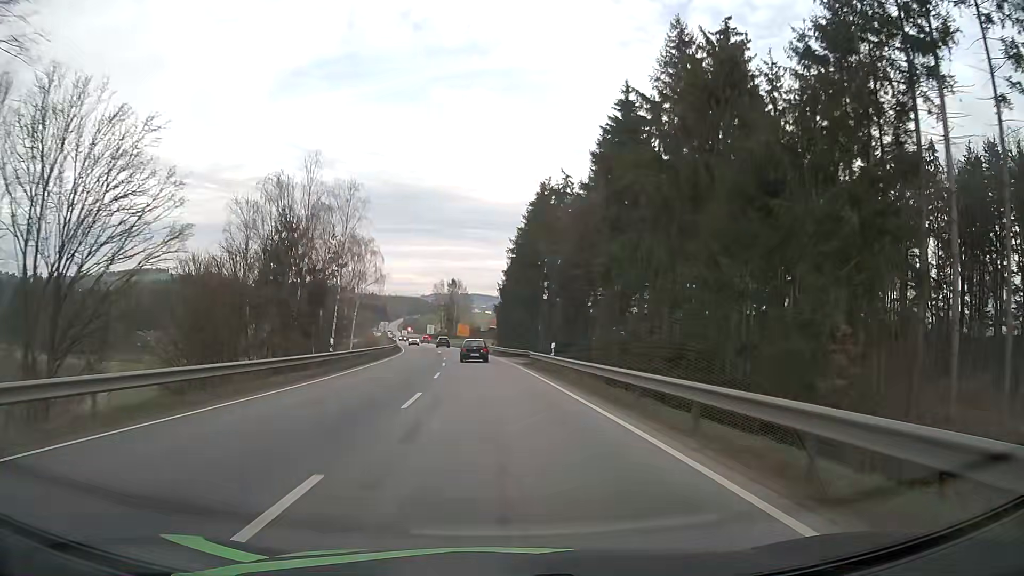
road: primary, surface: asphalt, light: Day
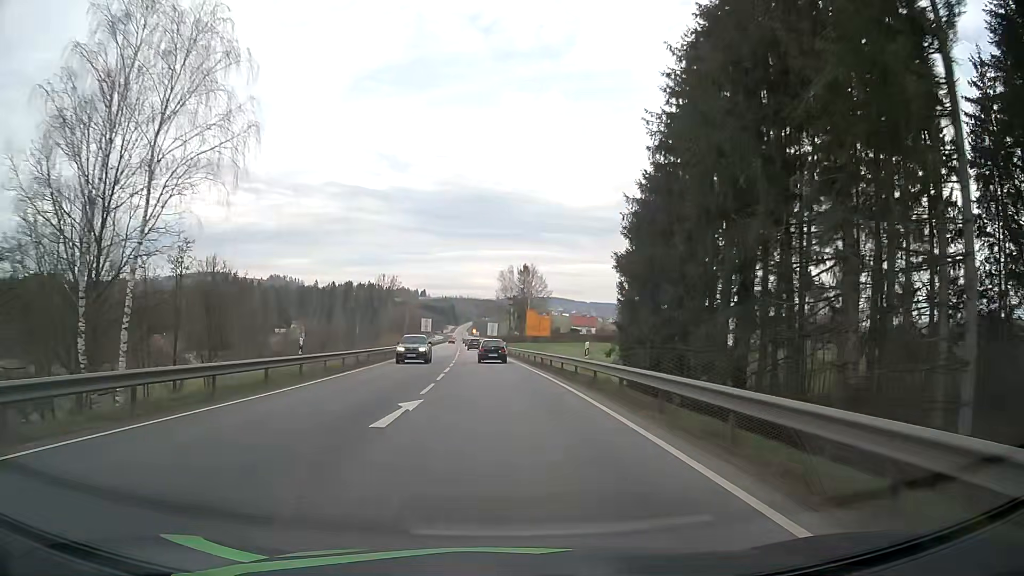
(-3.5, +59.5) m; -7°
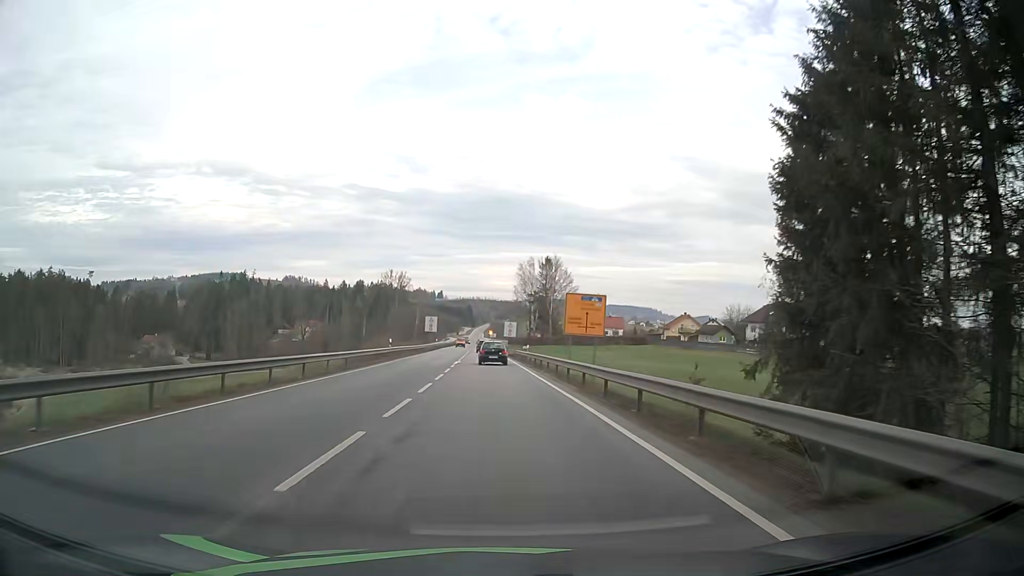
(-0.4, +23.1) m; -2°
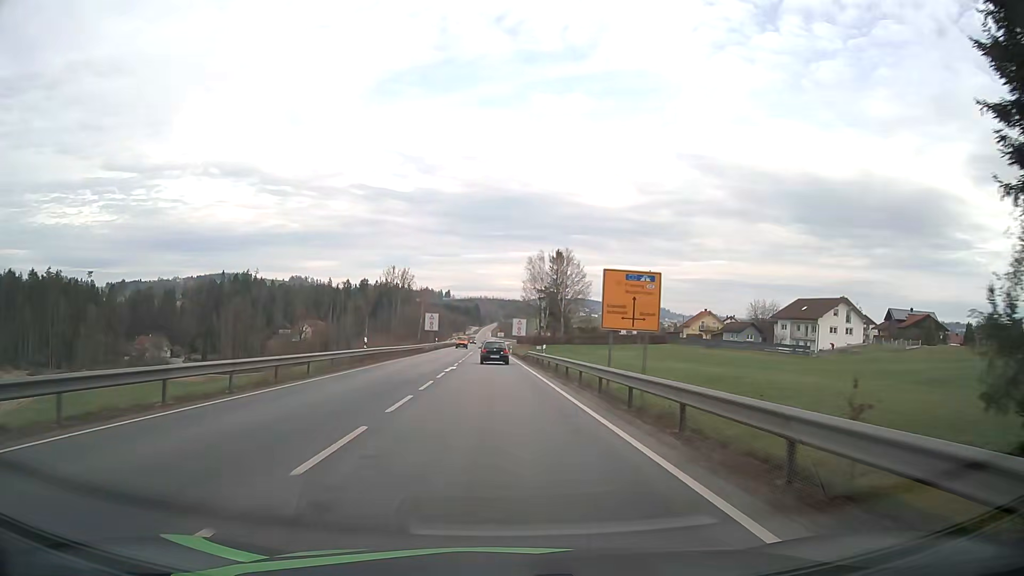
(0.0, +11.4) m; -1°
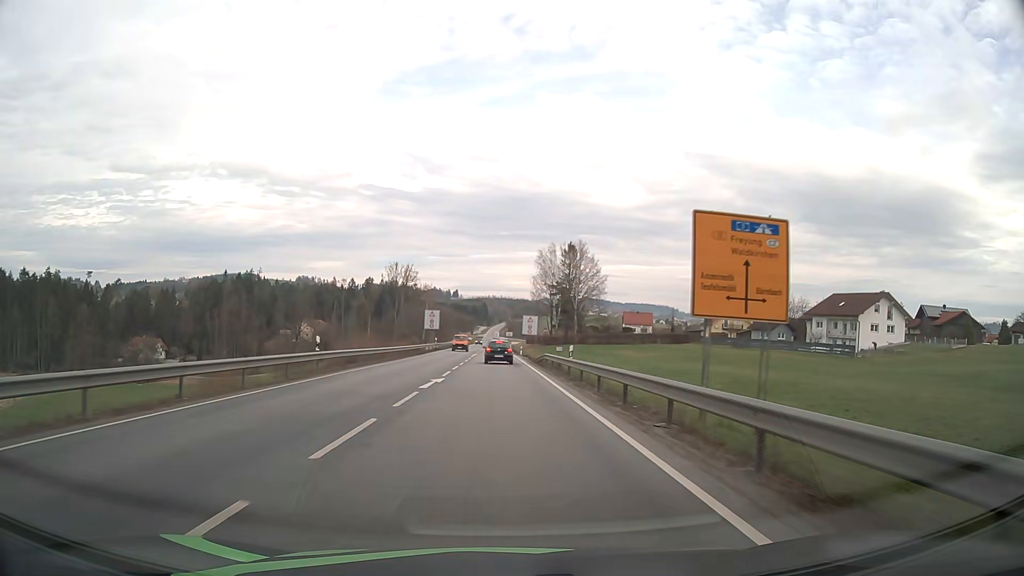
(0.0, +11.3) m; -1°
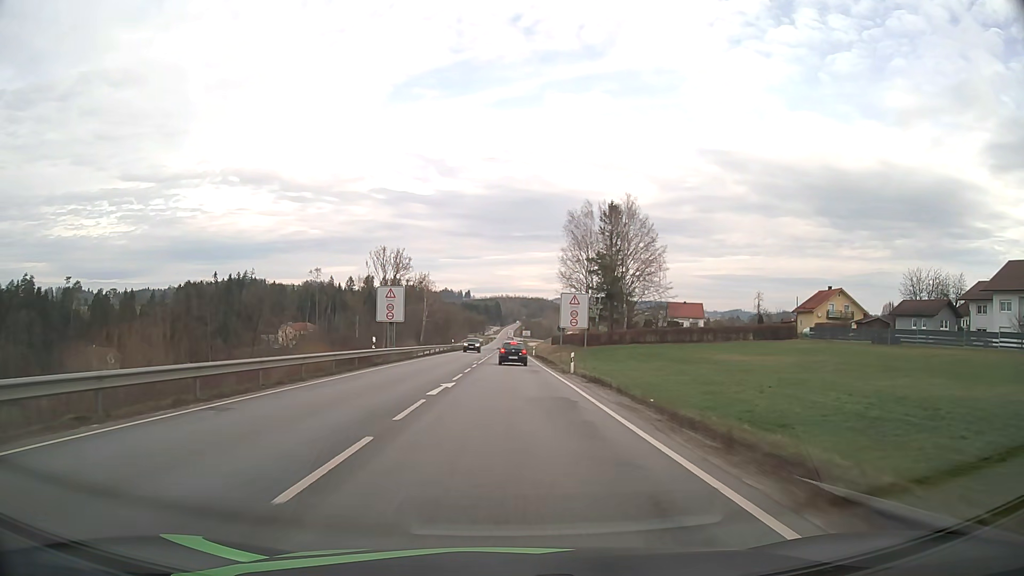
(-0.7, +44.3) m; -1°
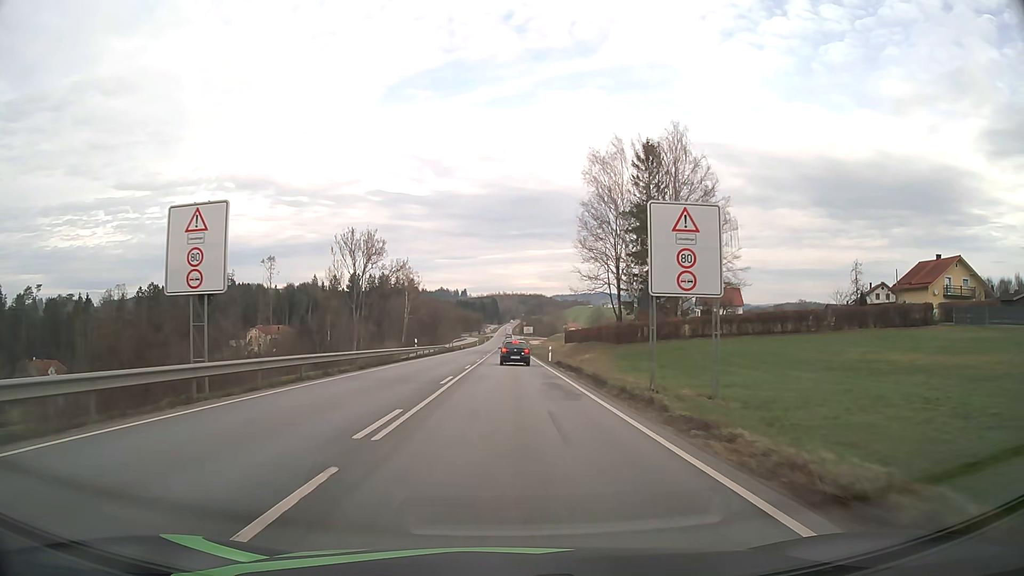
(+0.1, +32.5) m; 0°
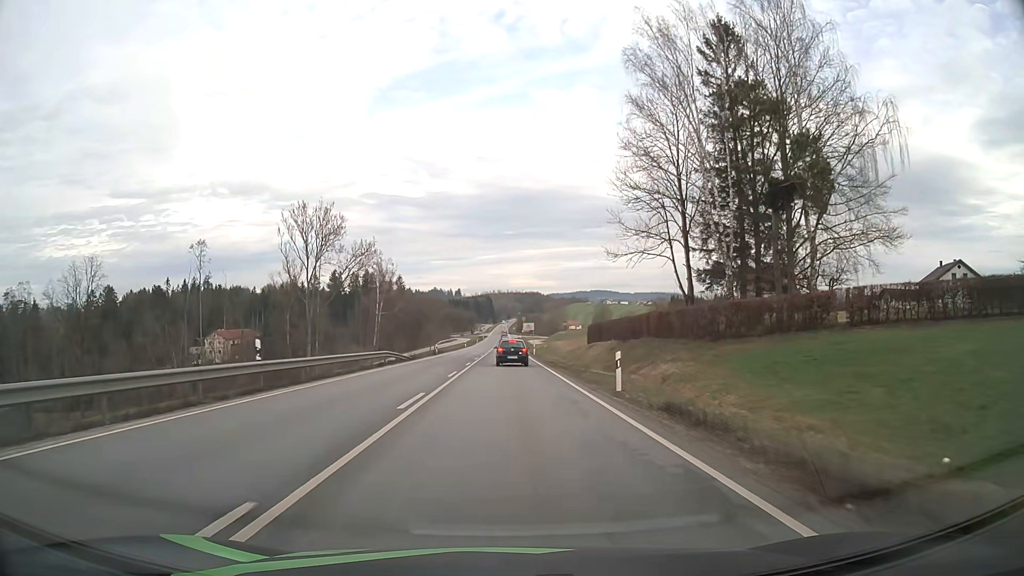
(+0.1, +31.6) m; 0°
(0, +10) (0, +20) (0, +30) (0, +40) (0, +50) (0, +60) (0, +70) (0, +80) (0, +90) (0, +100) m
